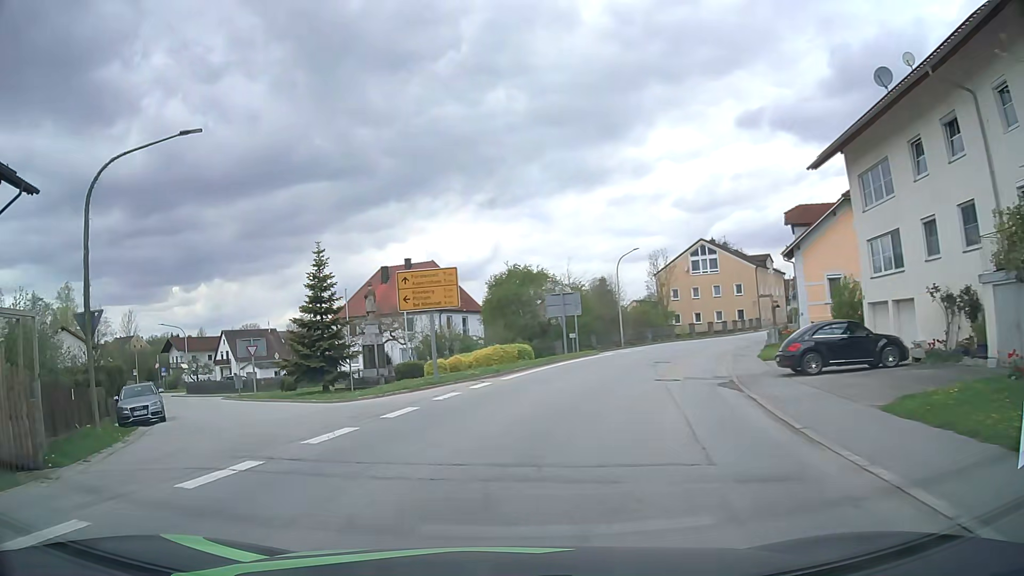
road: tertiary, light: Day
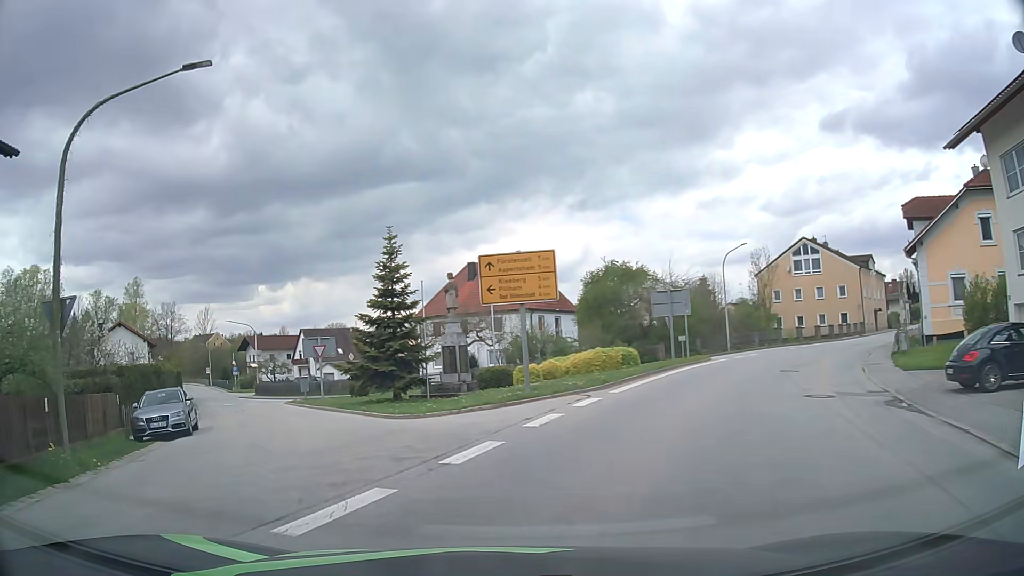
(-0.3, +4.5) m; -8°
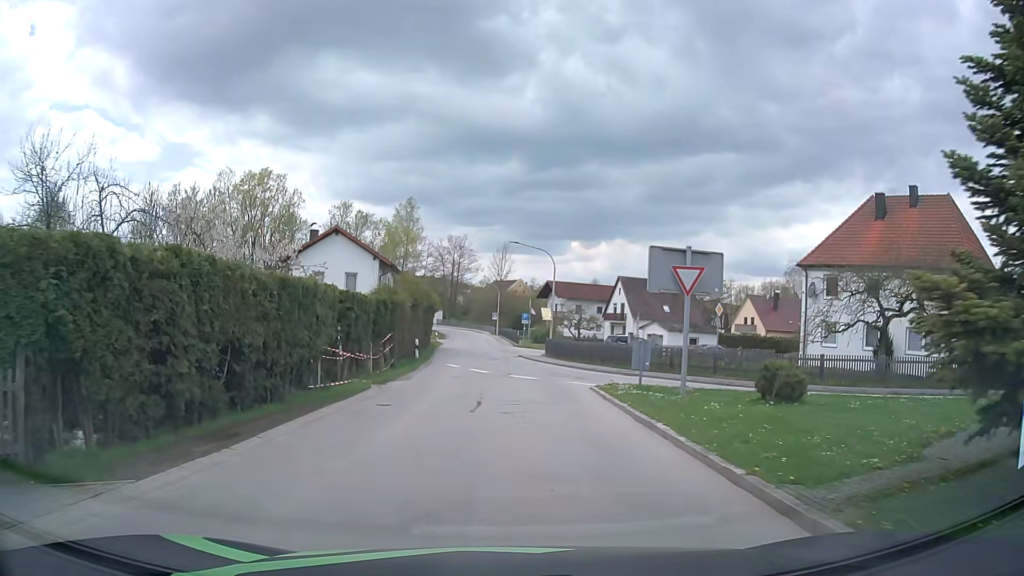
(-6.6, +21.2) m; -26°
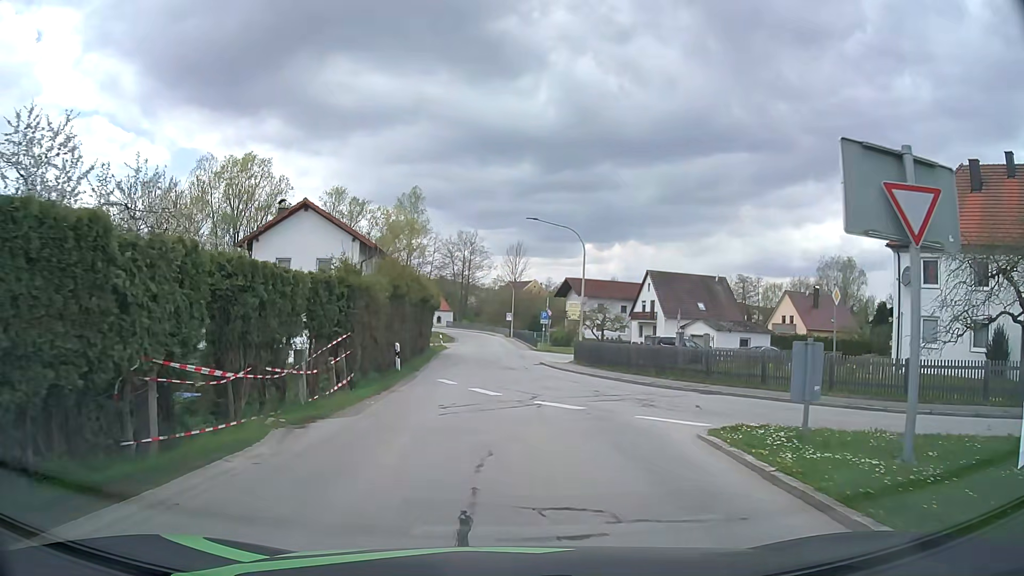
(-0.1, +9.3) m; -1°
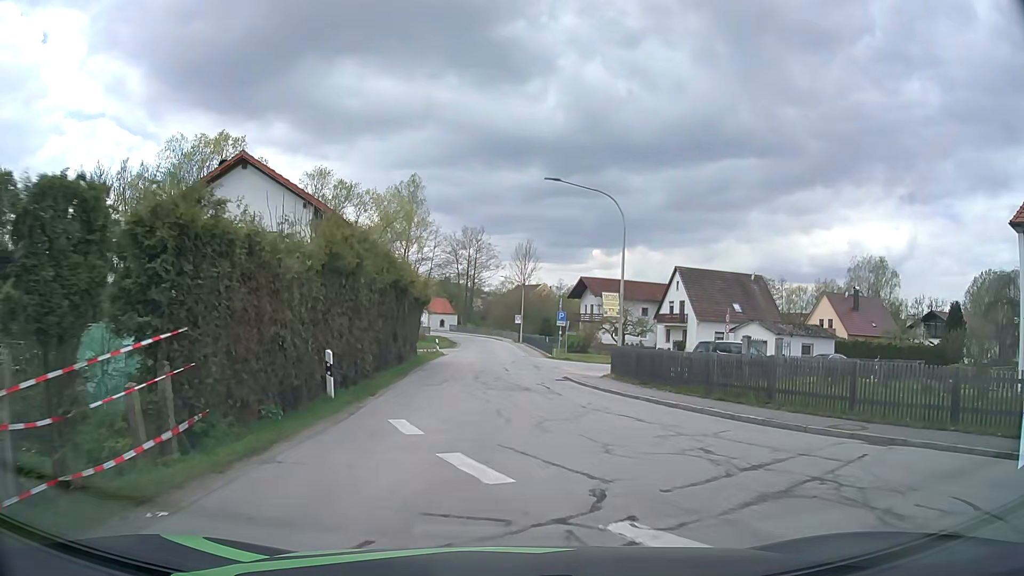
(-0.1, +9.5) m; -1°
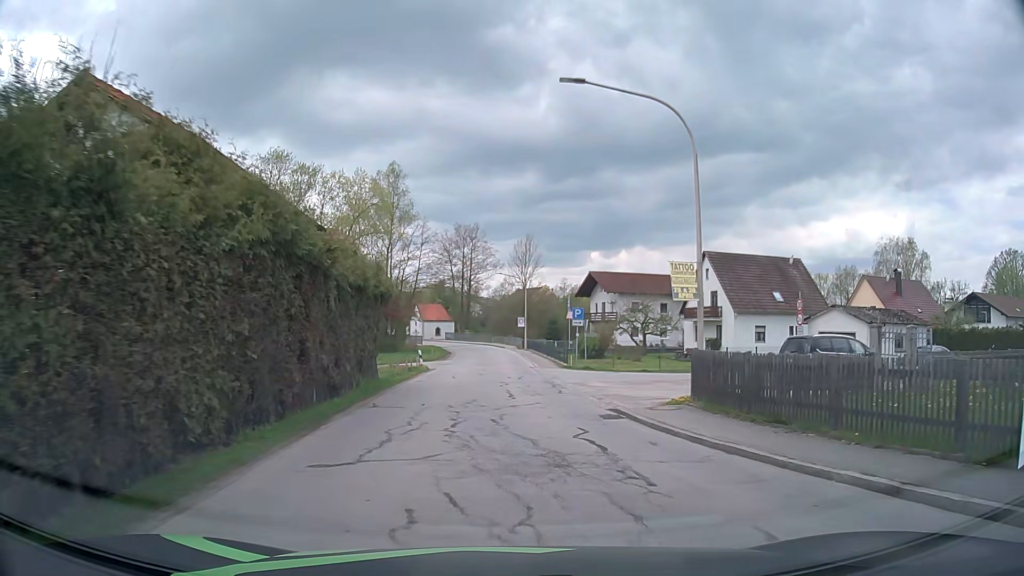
(+0.1, +10.4) m; +1°
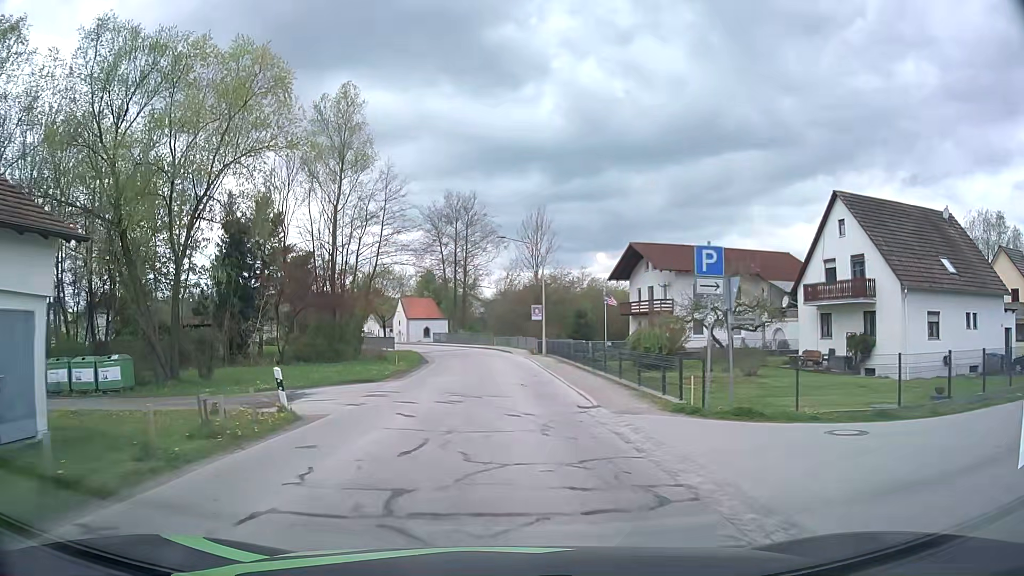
(-0.3, +23.7) m; -2°
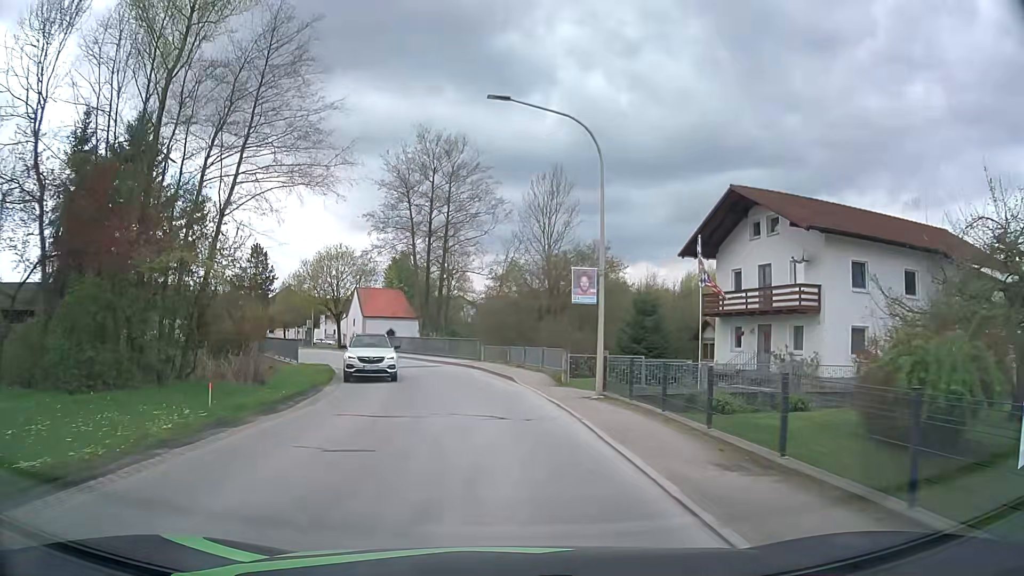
(+0.1, +25.6) m; +1°
(0, +10) (-1, +20) (-3, +30) (-7, +39) (-11, +48) (-16, +57) (-20, +66) (-25, +75) (-30, +83) (-35, +92) m
